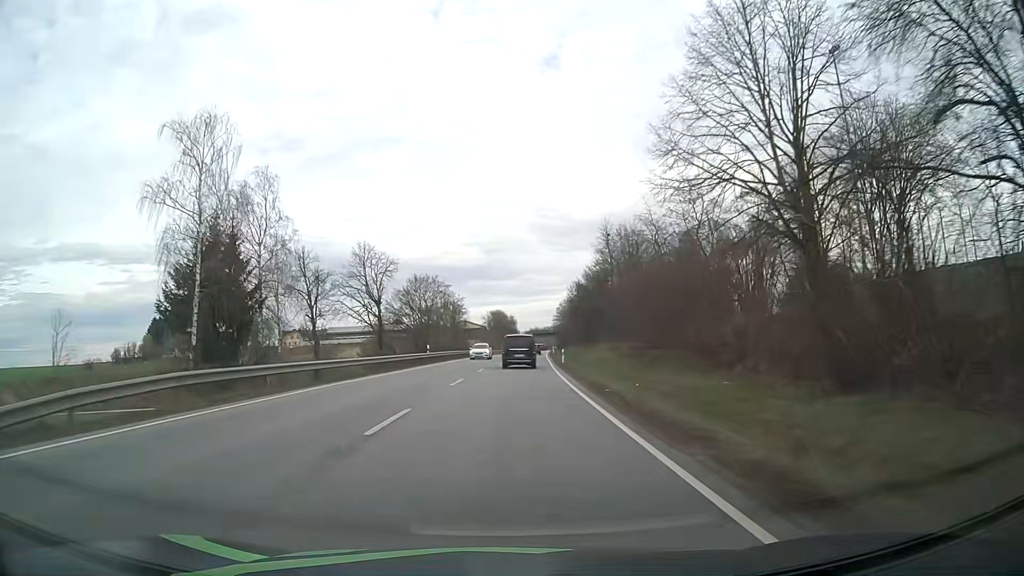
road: primary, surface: asphalt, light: Day
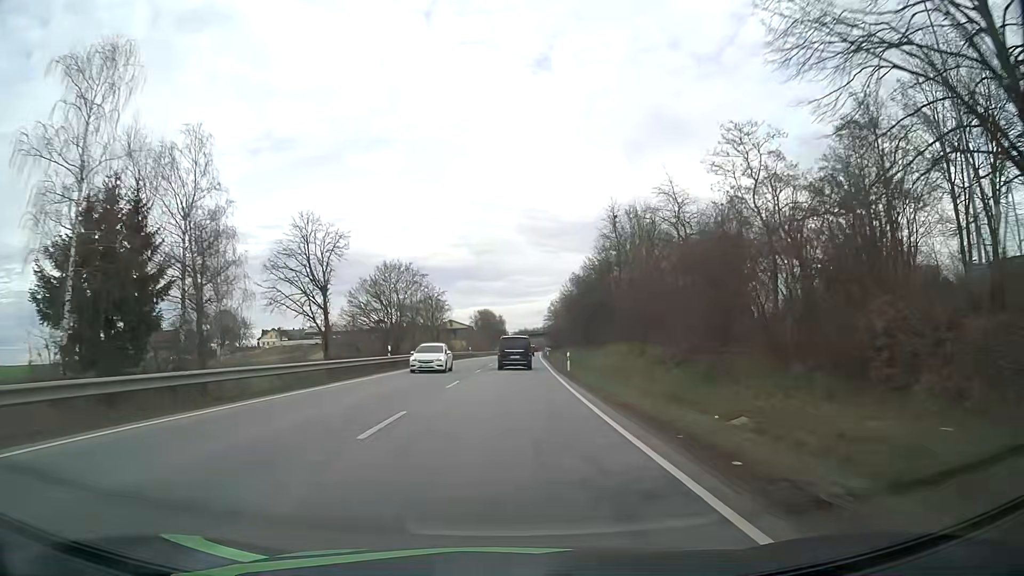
(+0.1, +12.5) m; +1°
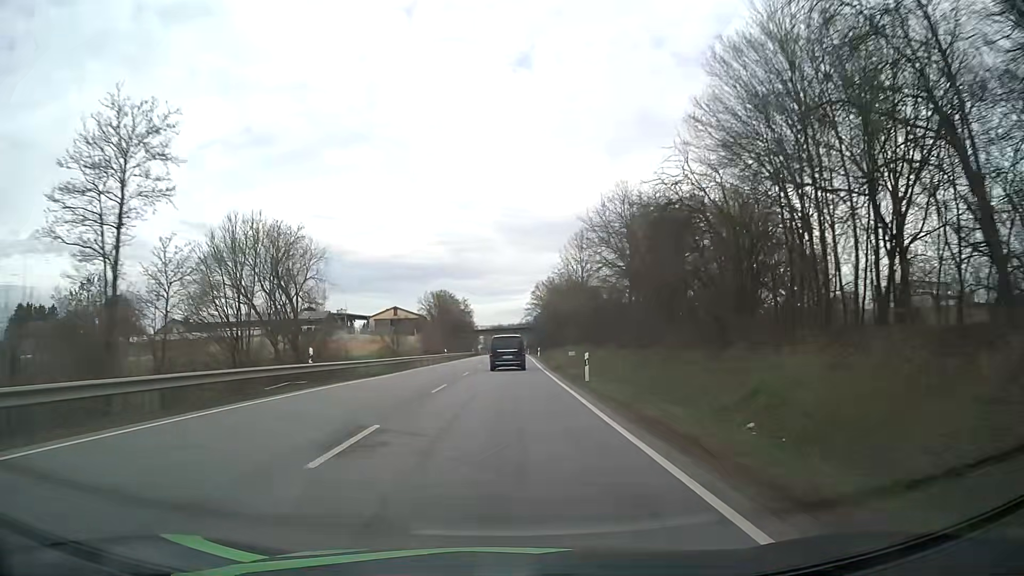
(+1.8, +63.2) m; +2°
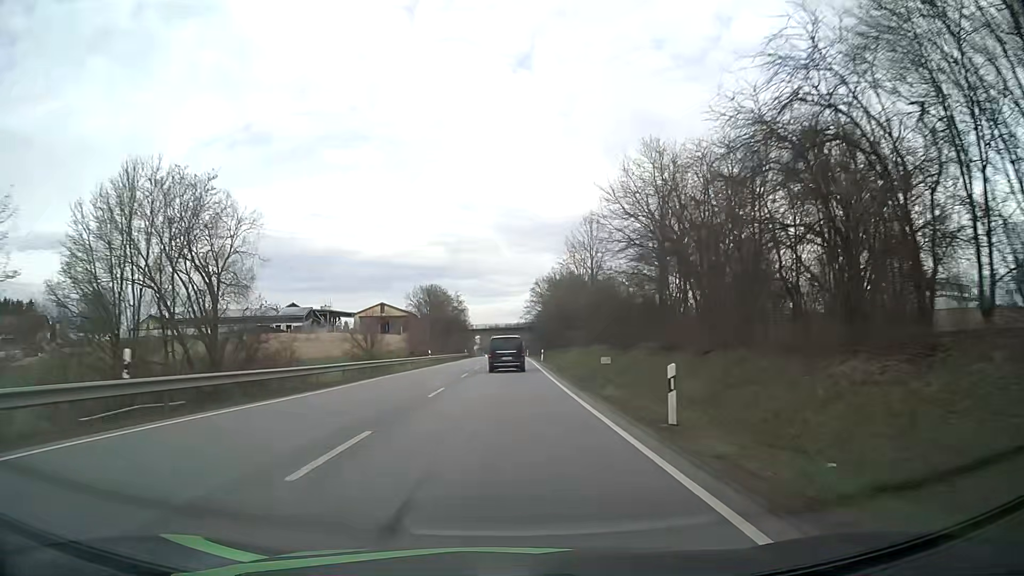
(0.0, +12.8) m; +1°
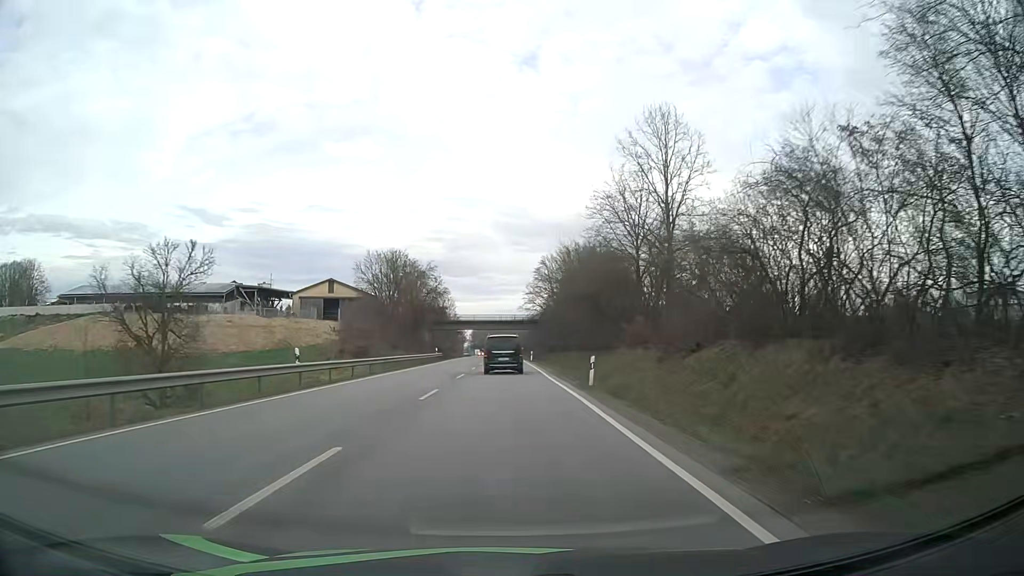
(0.0, +38.4) m; 0°
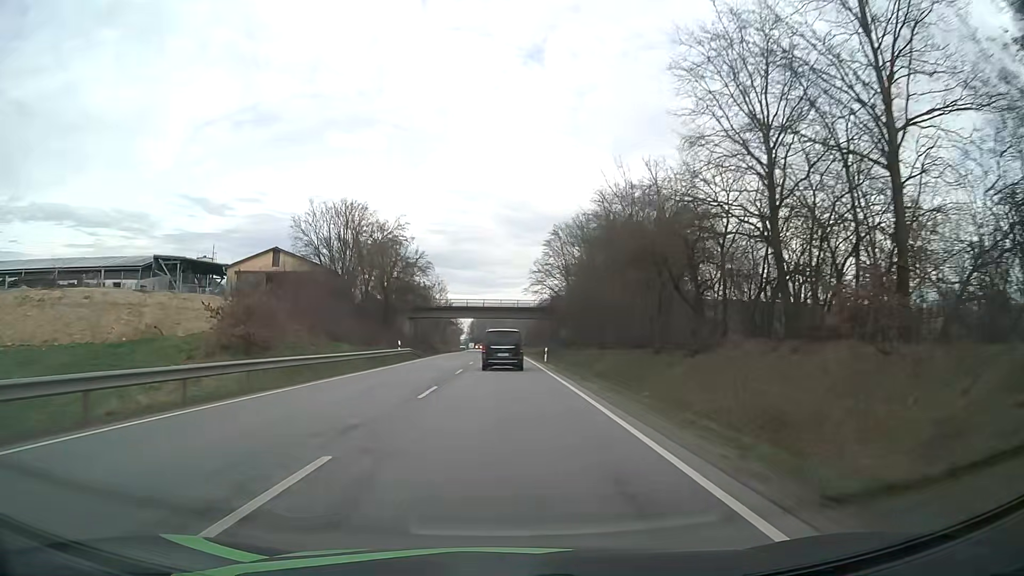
(+0.1, +25.3) m; 0°
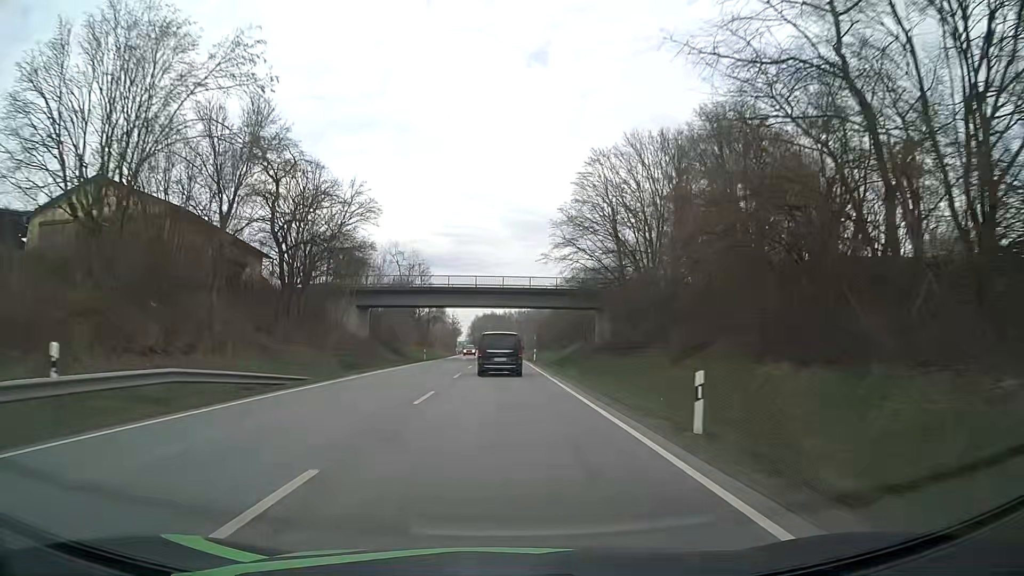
(0.0, +37.1) m; 0°
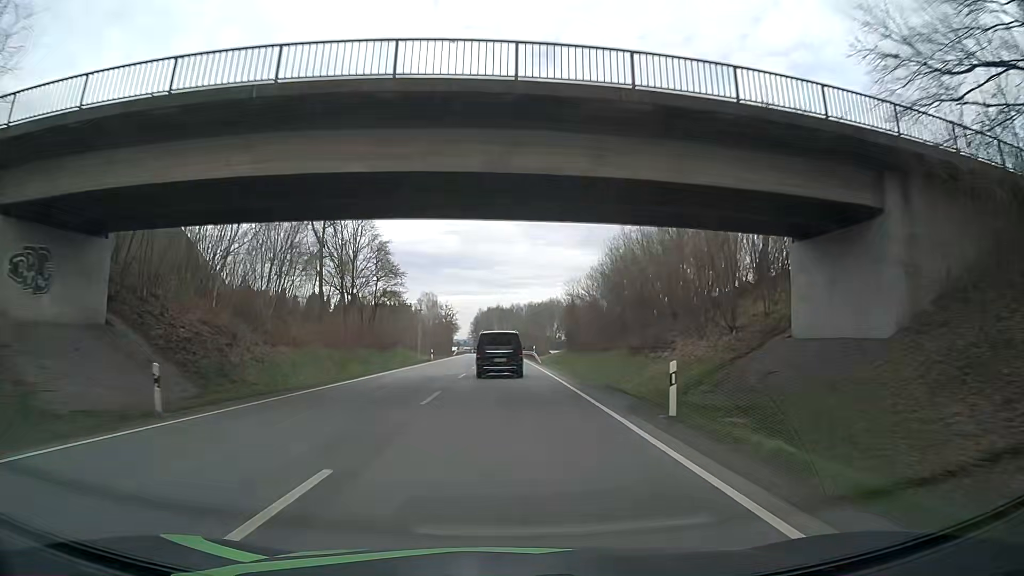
(-0.1, +48.5) m; 0°
(0, +10) (0, +20) (0, +30) (0, +40) (0, +50) (-1, +60) (-1, +70) (-1, +80) (-1, +90) (-2, +100) m
